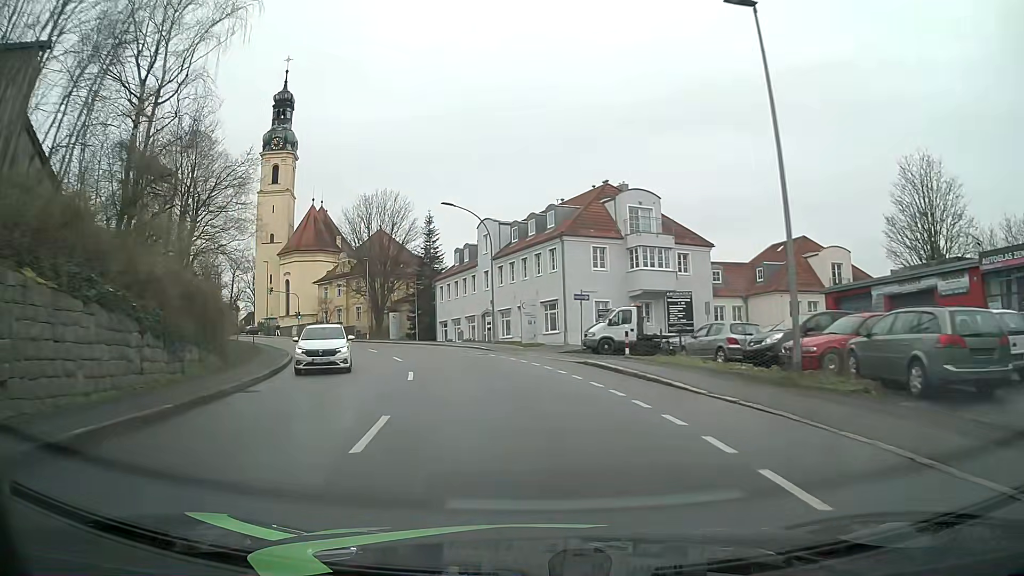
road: tertiary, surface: asphalt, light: Day
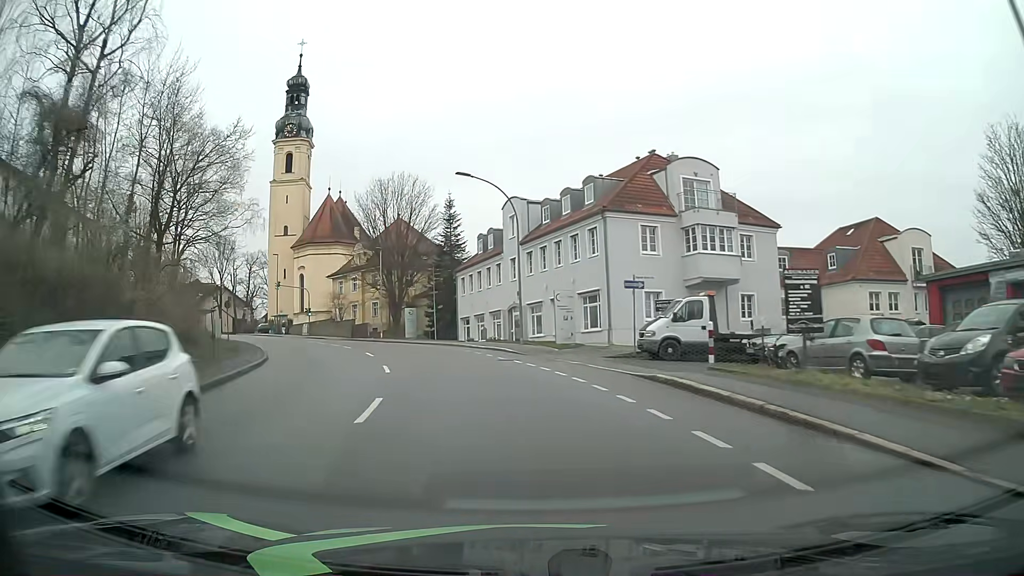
(-0.2, +7.6) m; -3°
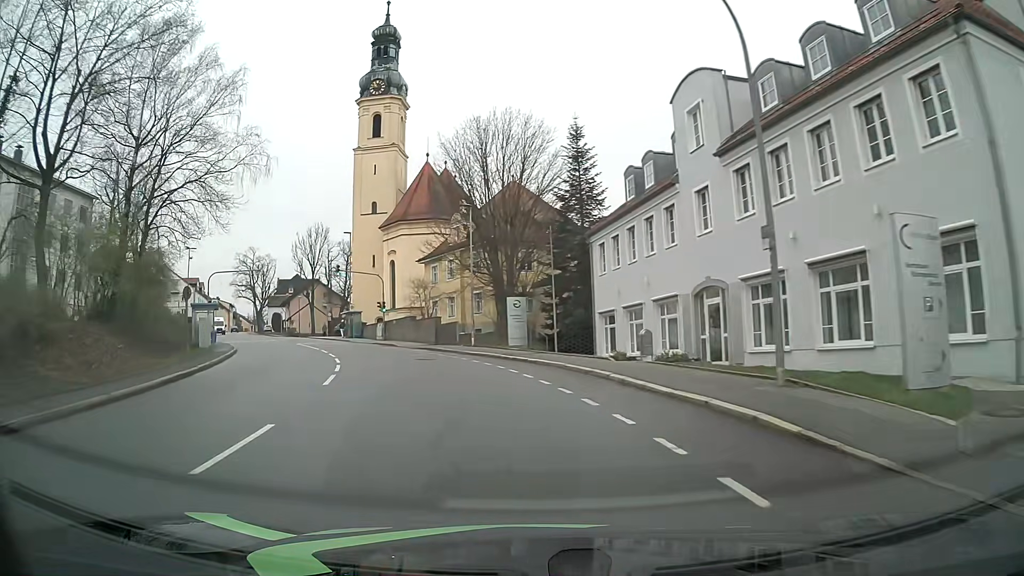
(-2.3, +22.6) m; -12°
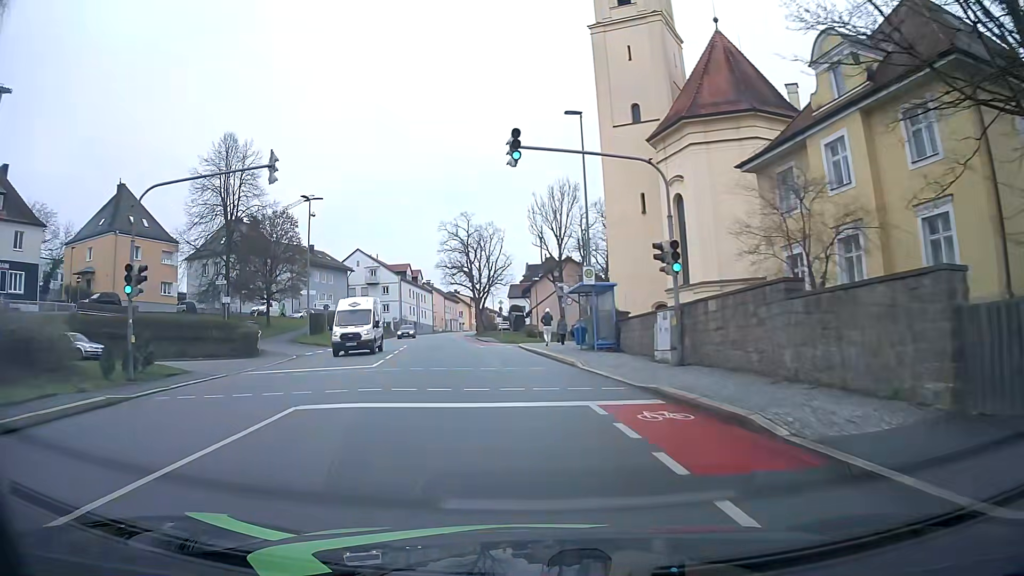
(-8.0, +36.9) m; -23°
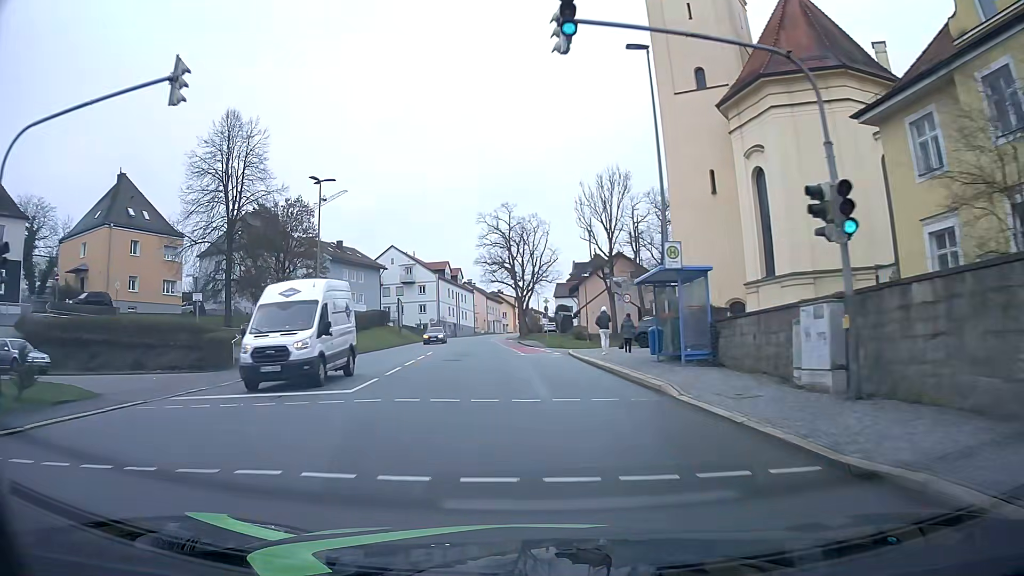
(-0.3, +7.6) m; -4°
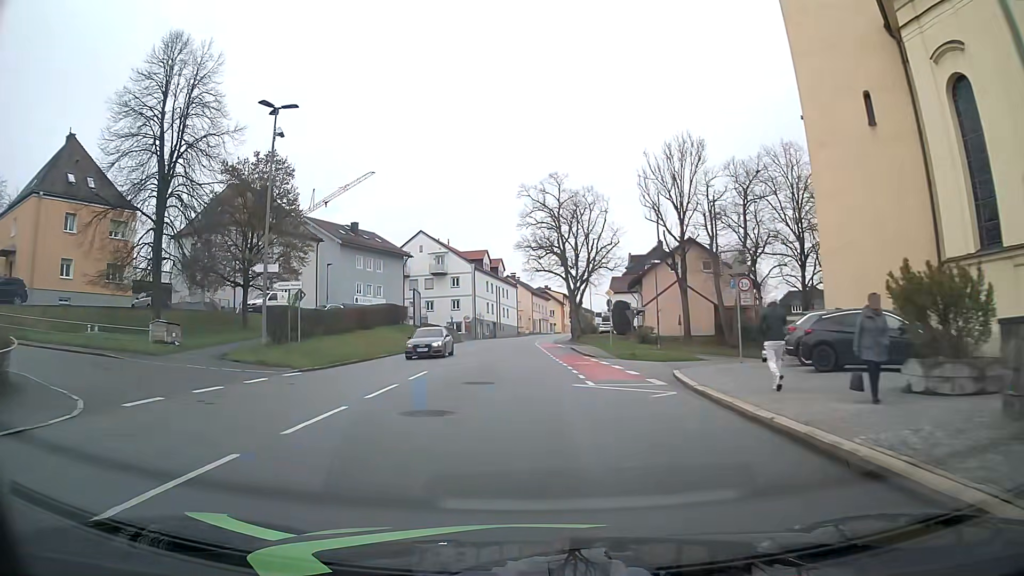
(-0.6, +15.2) m; -4°
